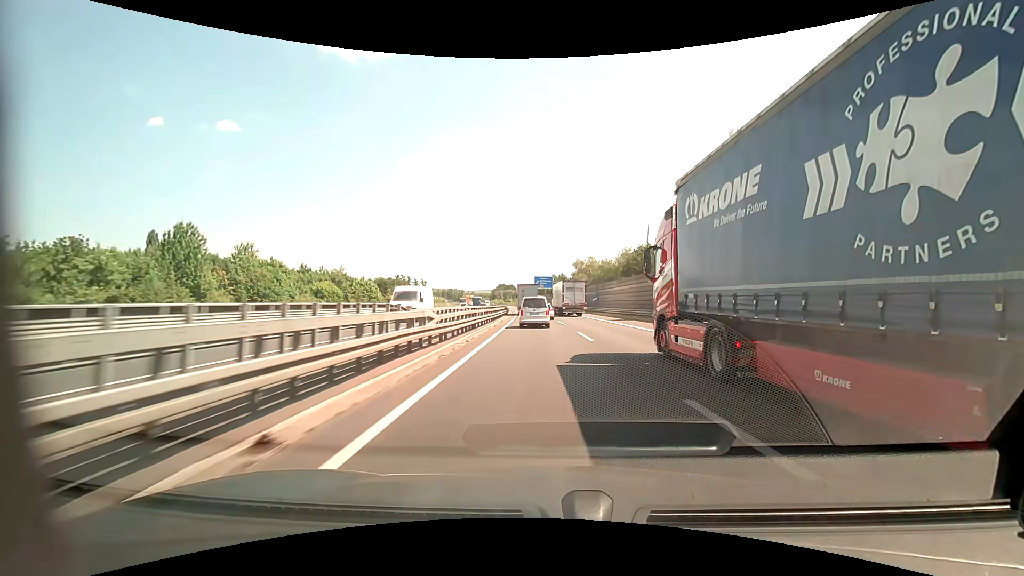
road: motorway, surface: asphalt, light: Day
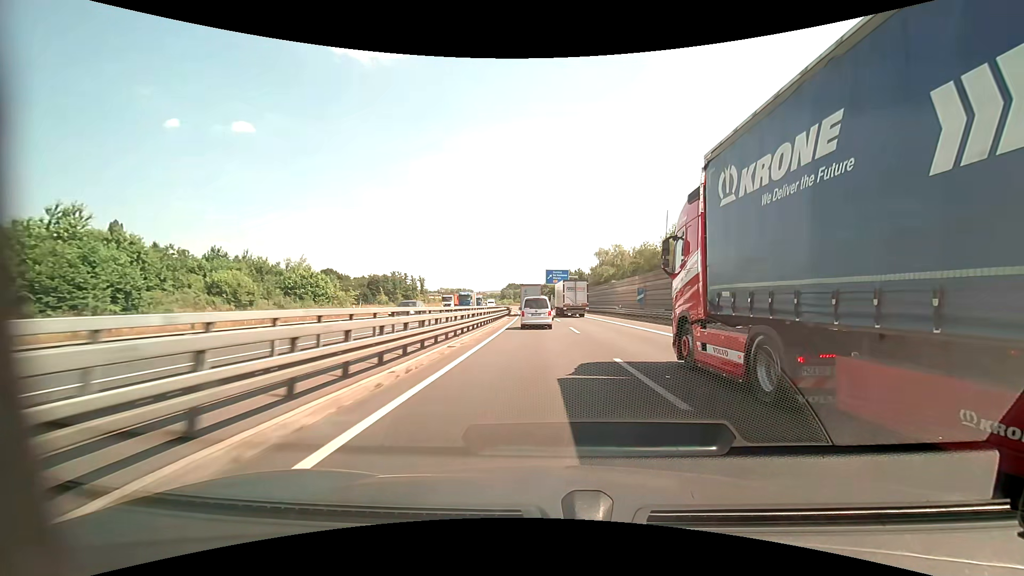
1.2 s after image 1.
(-0.4, +29.2) m; -1°
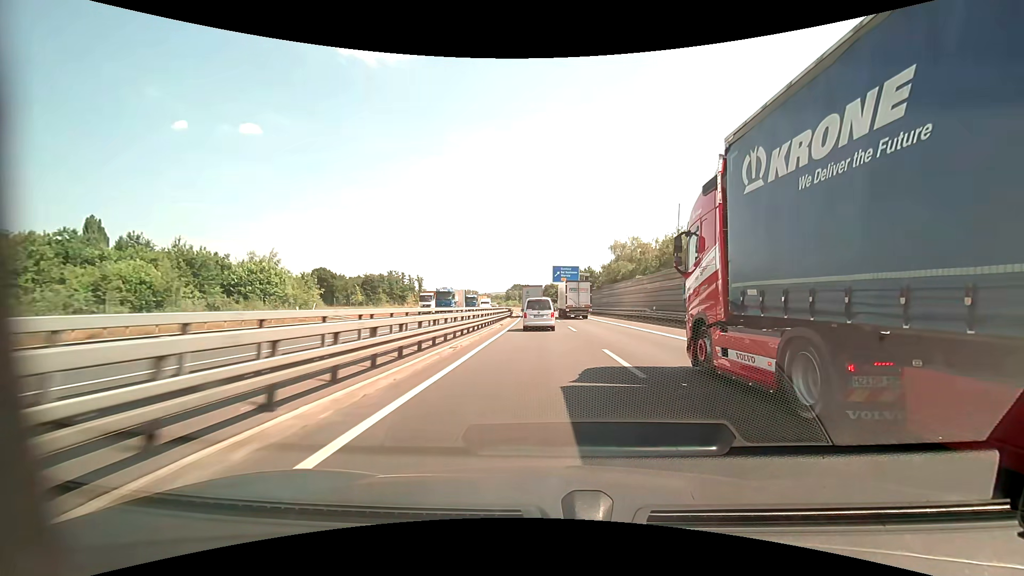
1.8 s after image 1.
(-0.1, +14.7) m; -1°
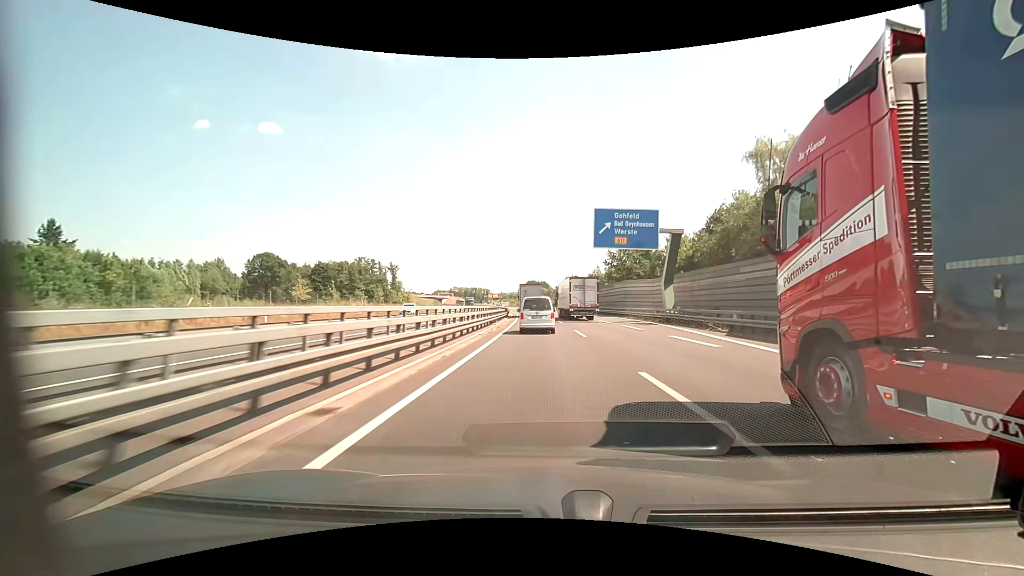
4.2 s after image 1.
(-1.0, +58.9) m; -2°
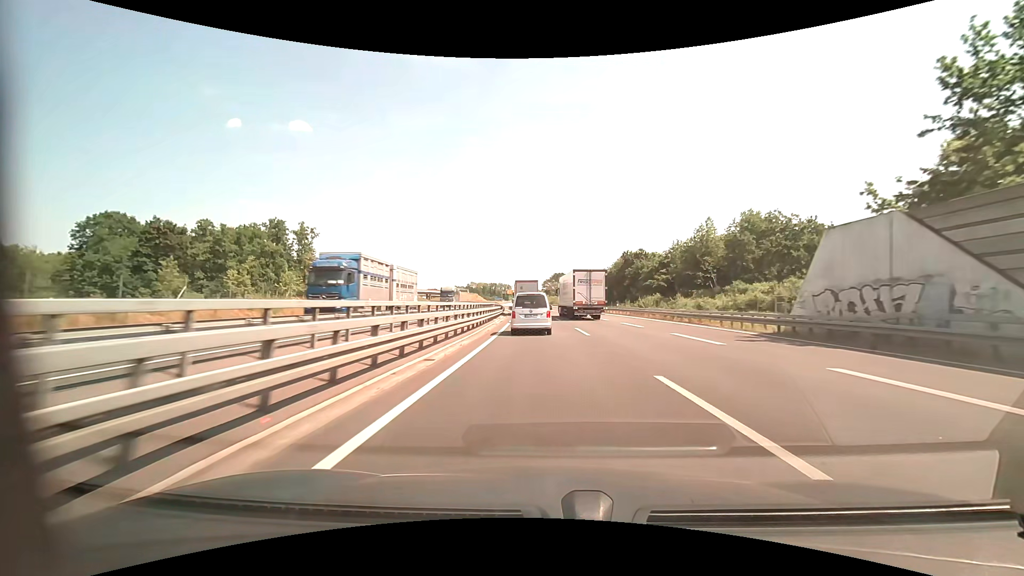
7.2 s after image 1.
(-2.1, +72.2) m; -3°
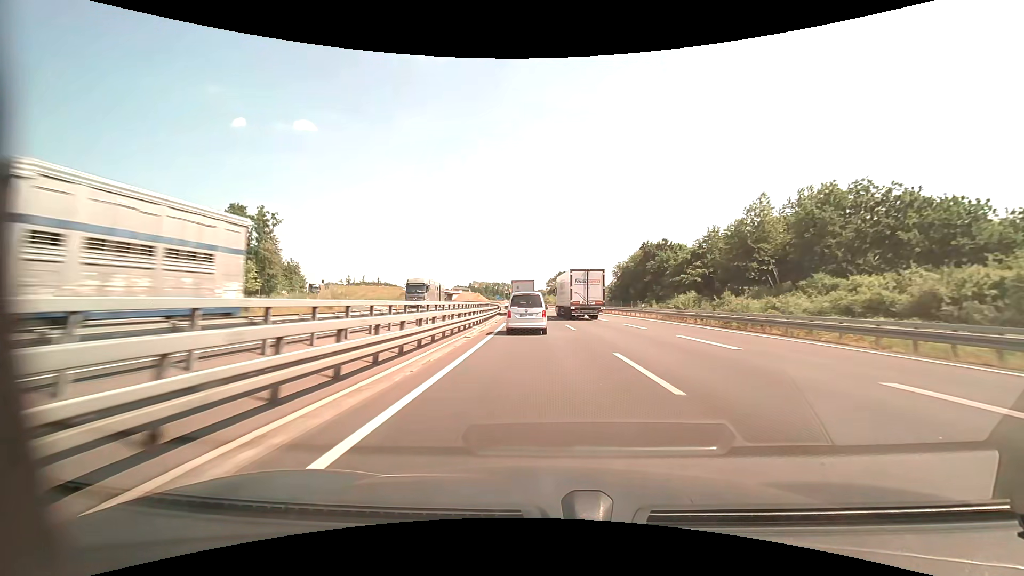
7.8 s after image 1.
(-0.1, +13.7) m; -1°
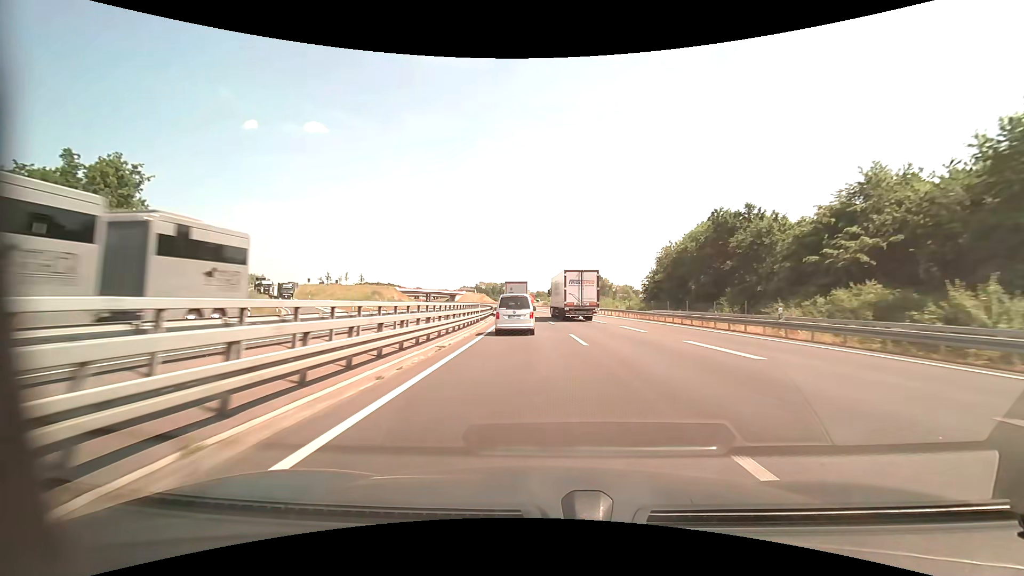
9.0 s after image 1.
(-0.2, +26.5) m; -1°
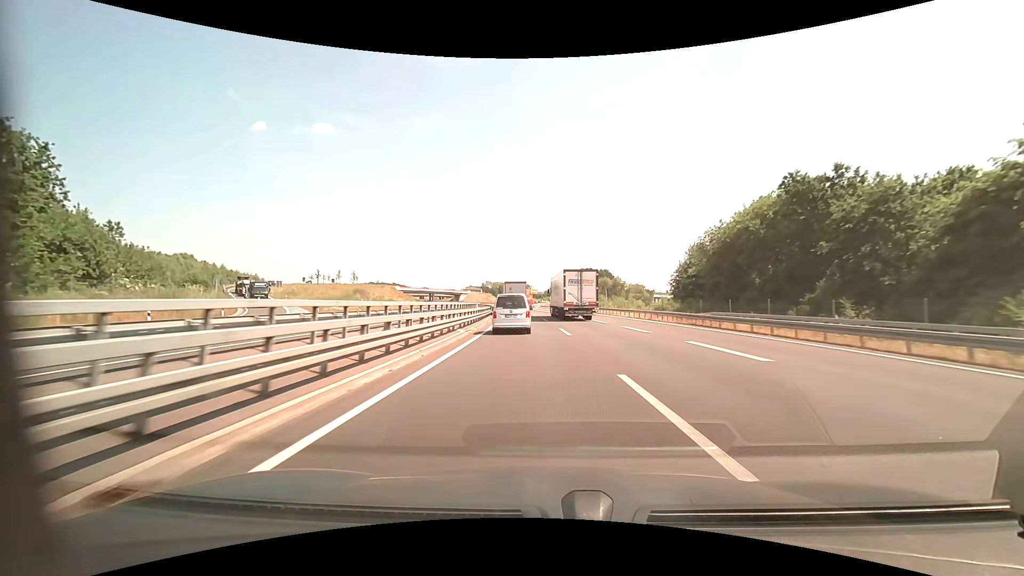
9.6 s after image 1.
(-0.1, +12.9) m; -1°
(0, +10) (0, +20) (-1, +30) (-2, +40) (-2, +50) (-3, +60) (-4, +70) (-5, +80) (-7, +90) (-8, +100) m
